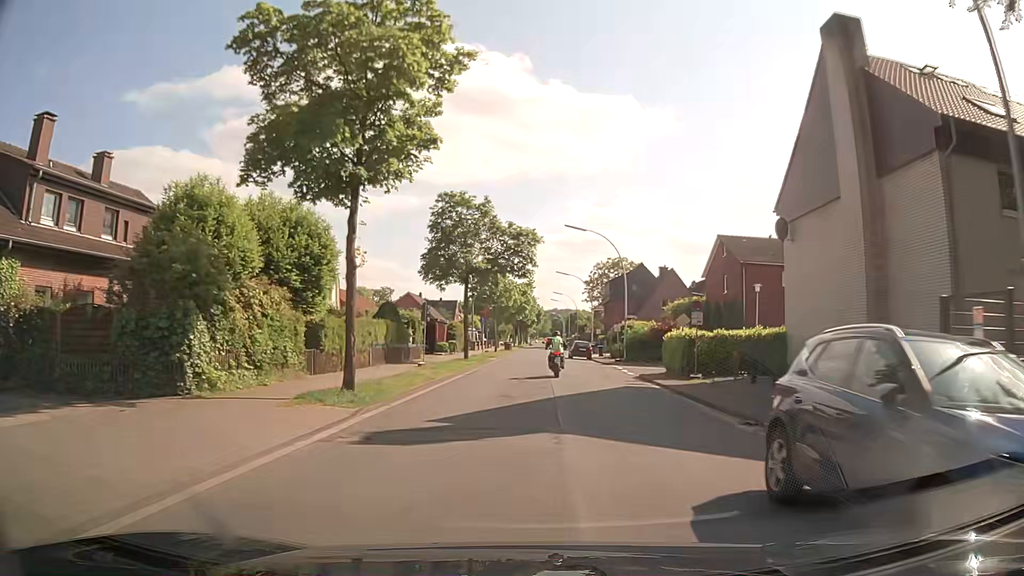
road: secondary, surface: asphalt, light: Day
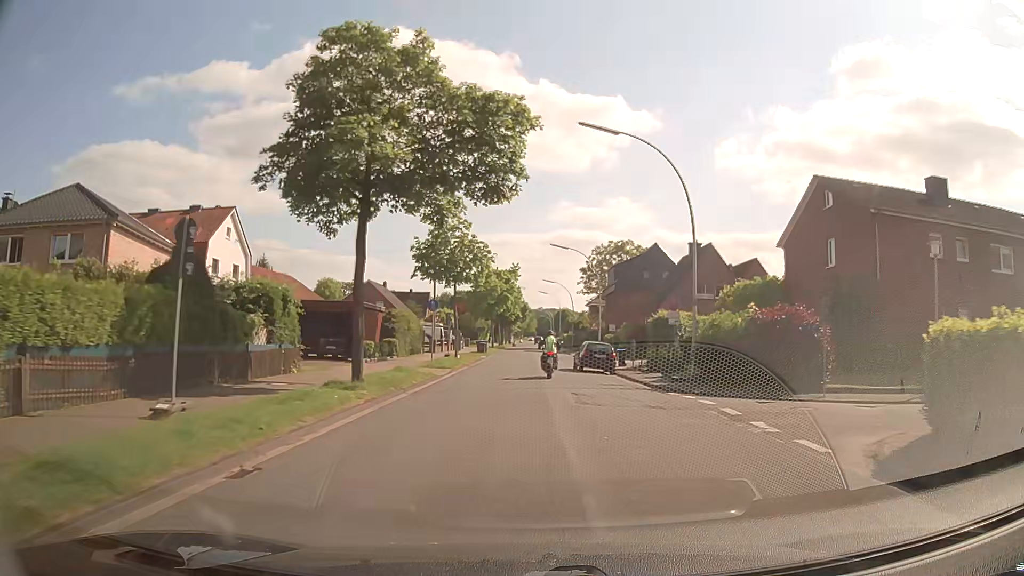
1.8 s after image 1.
(+0.4, +21.5) m; +2°
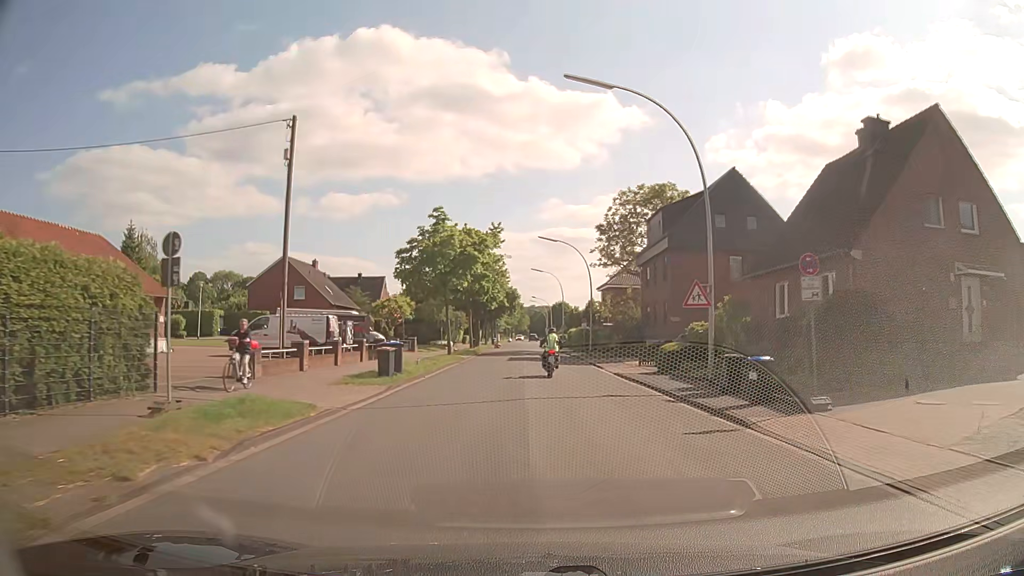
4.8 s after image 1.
(+0.5, +34.7) m; 0°
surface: paved
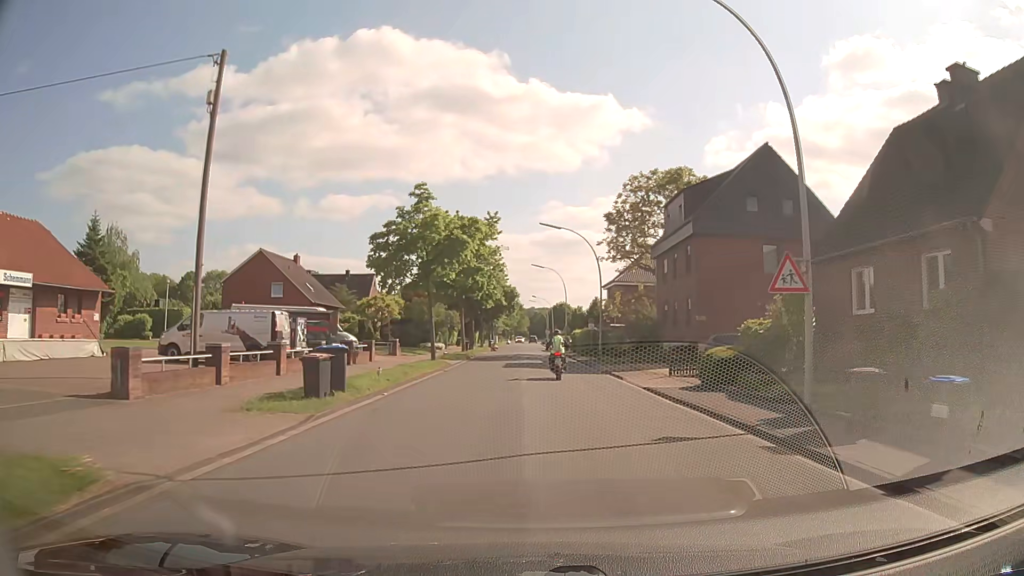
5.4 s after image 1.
(0.0, +6.8) m; 0°
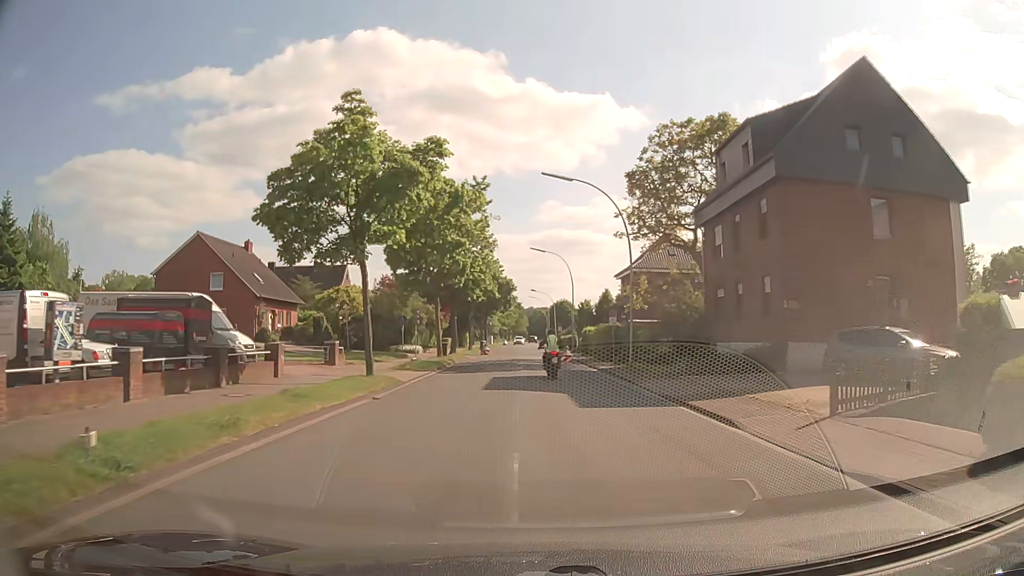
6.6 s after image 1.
(0.0, +13.6) m; 0°
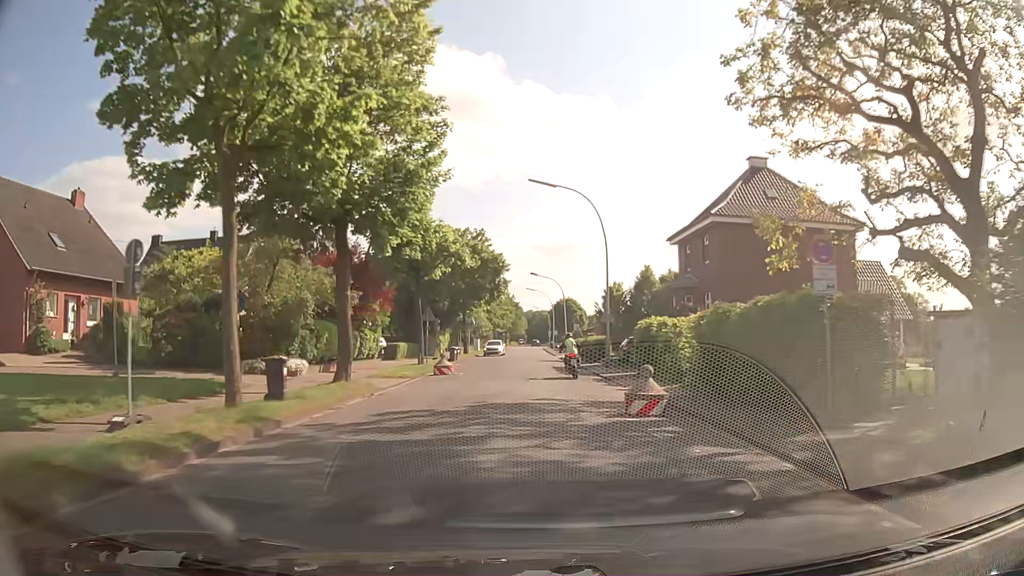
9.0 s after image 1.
(-0.1, +27.4) m; -1°
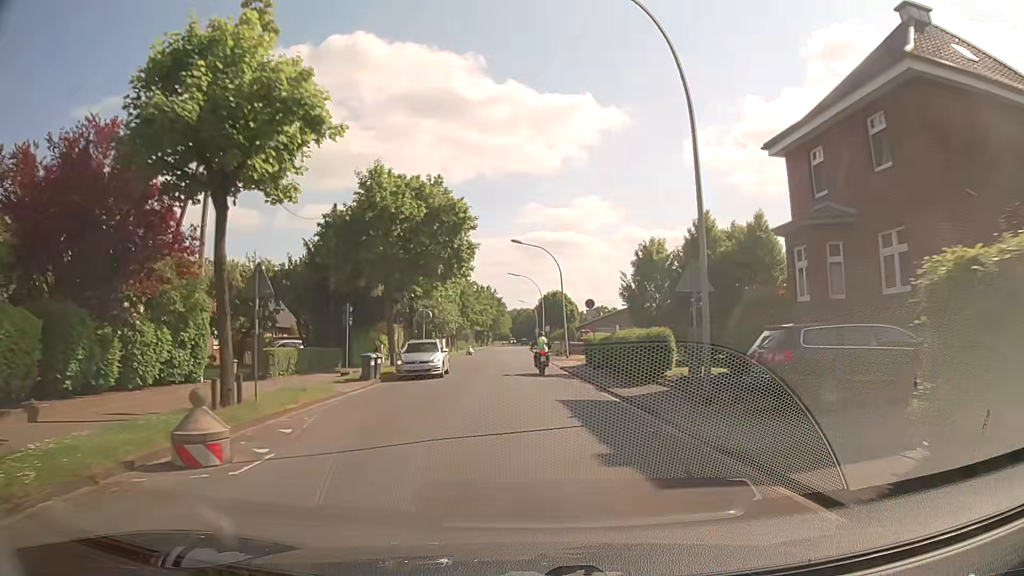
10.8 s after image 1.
(+0.4, +20.8) m; +2°
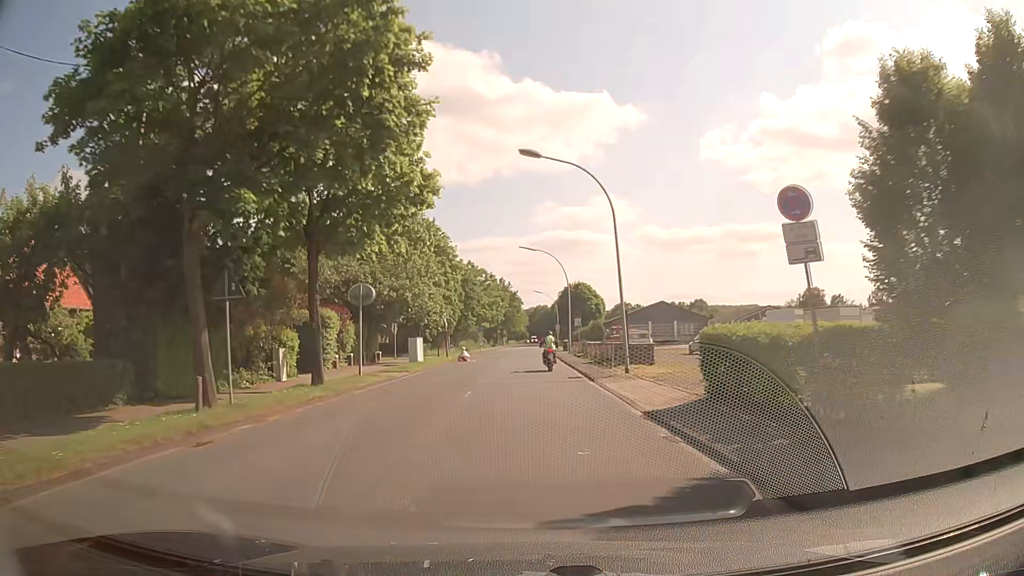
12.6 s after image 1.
(-0.2, +21.0) m; -1°
(0, +10) (0, +20) (0, +30) (0, +40) (0, +50) (0, +60) (0, +70) (0, +80) (+1, +90) (+1, +100) m
